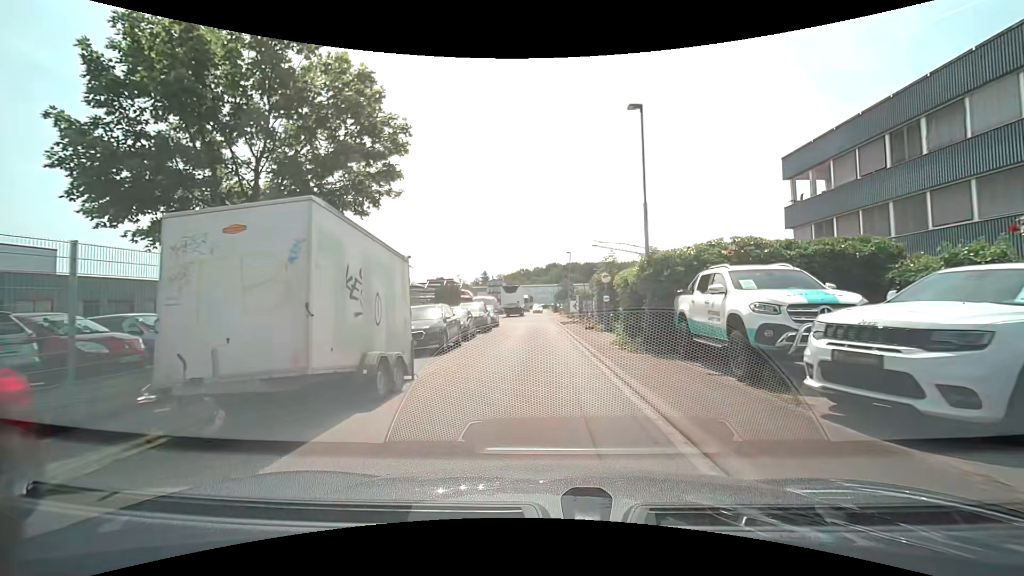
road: residential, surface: asphalt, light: Day
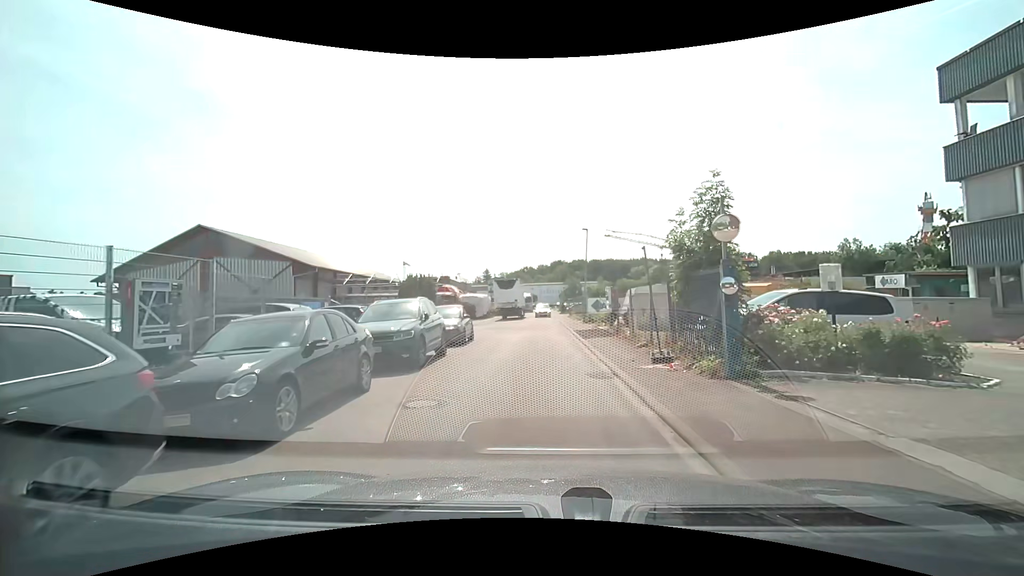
(0.0, +14.4) m; +1°
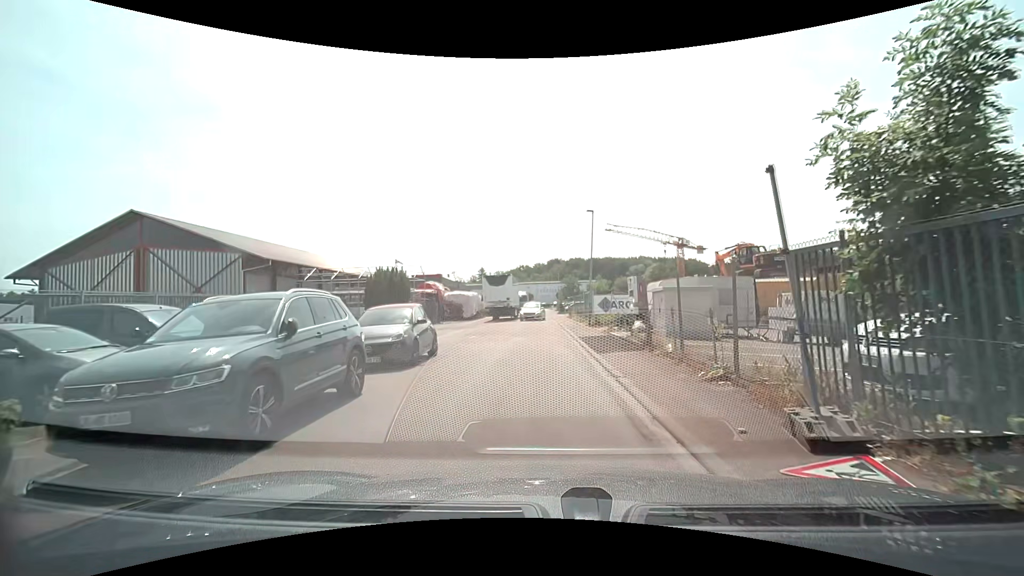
(-0.1, +6.3) m; 0°
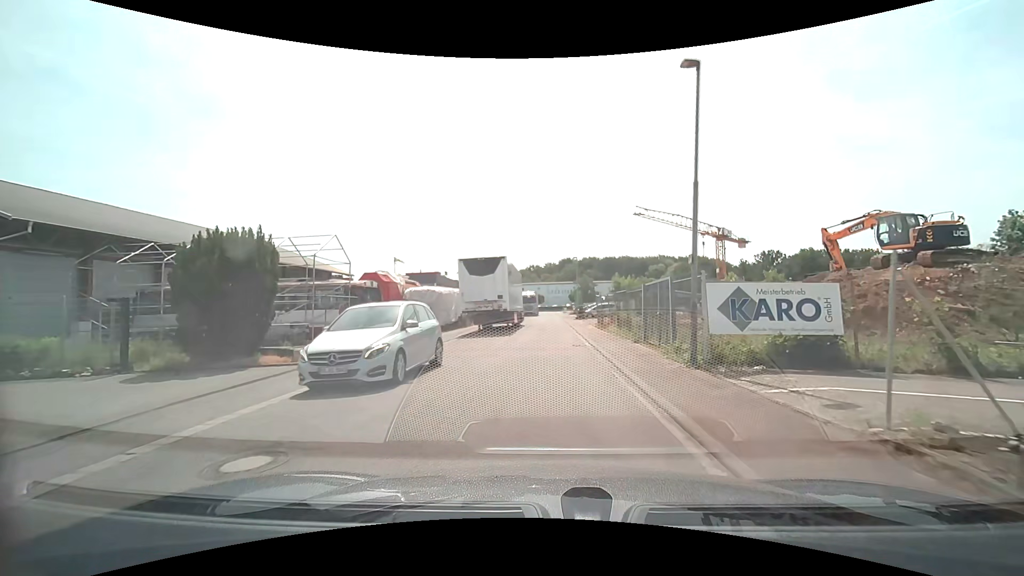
(-0.6, +17.4) m; -2°
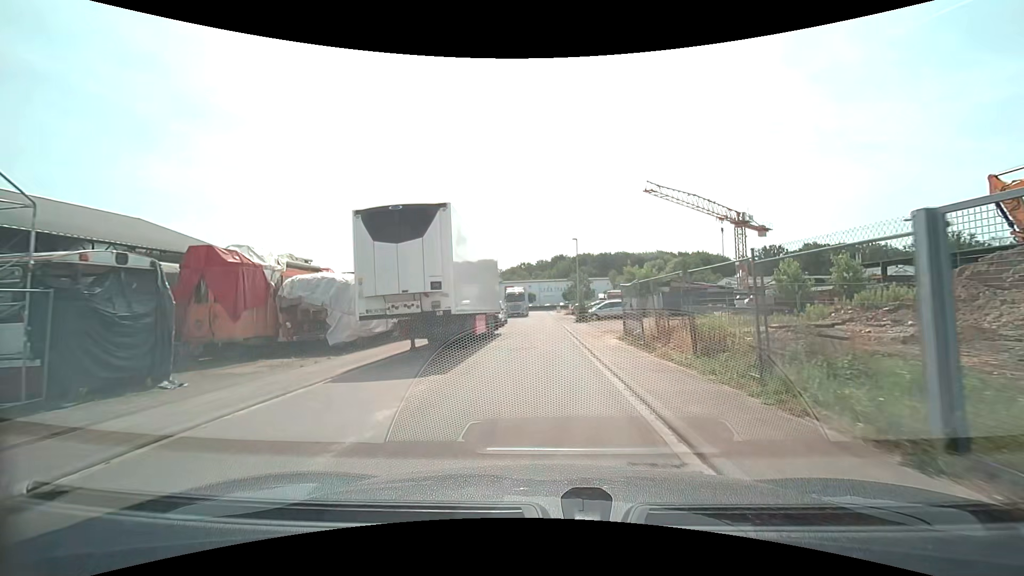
(+0.2, +13.5) m; +1°
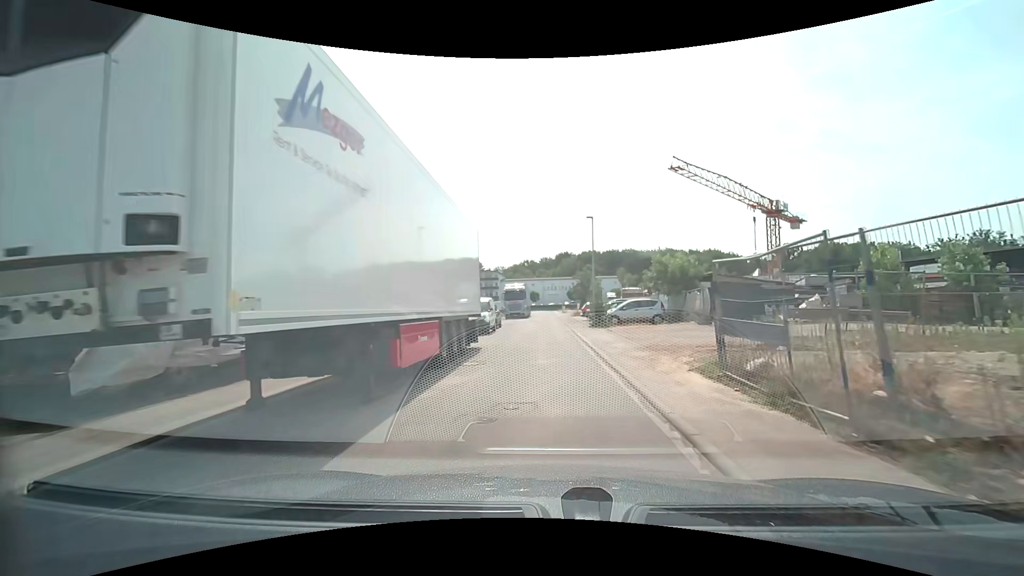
(-0.1, +9.3) m; -1°
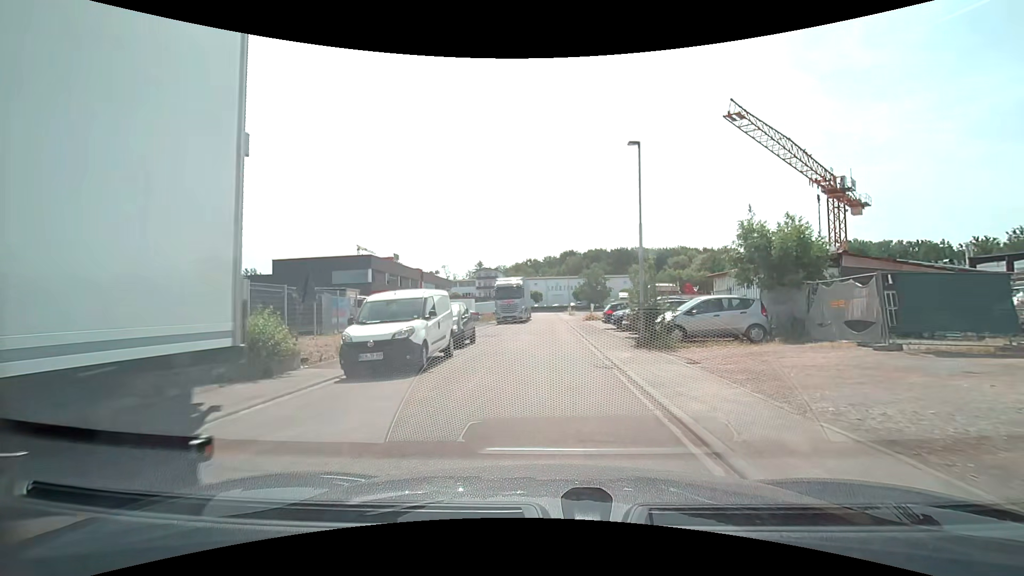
(0.0, +13.6) m; 0°
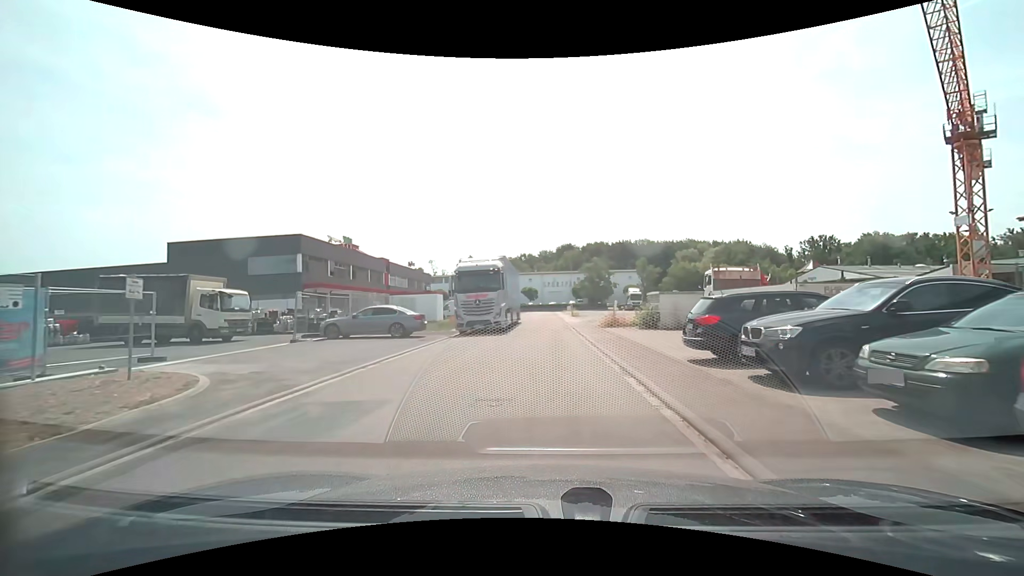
(-0.1, +17.2) m; 0°
(0, +10) (0, +20) (0, +30) (0, +40) (0, +50) (0, +60) (0, +70) (0, +80) (0, +90) (0, +100) m
